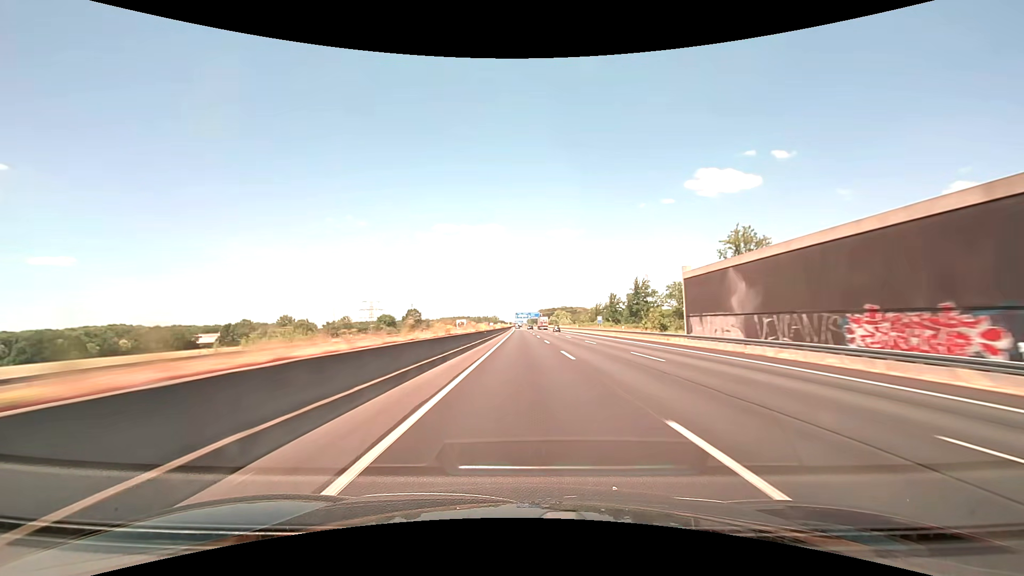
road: motorway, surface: asphalt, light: Day
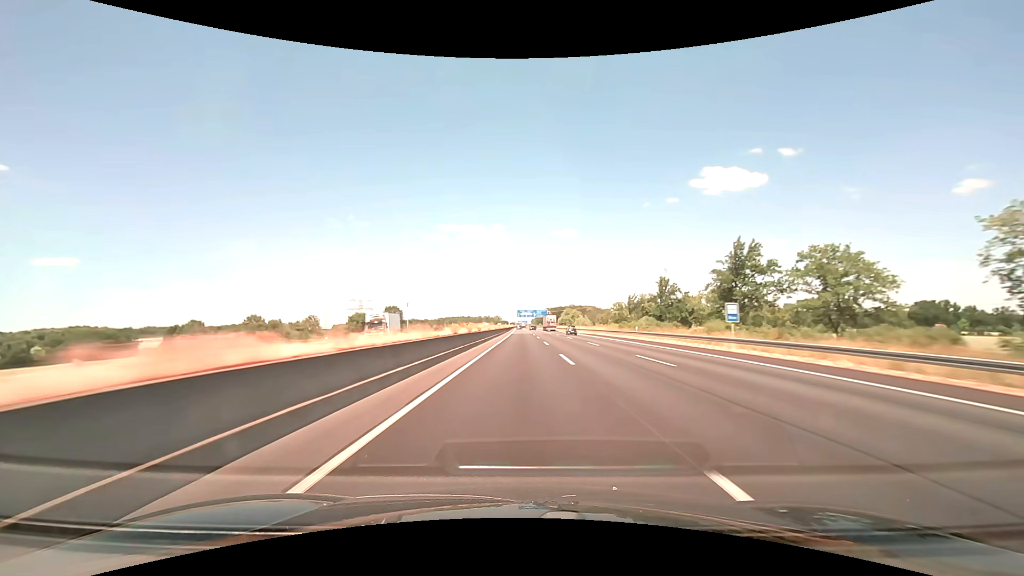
(-0.1, +57.1) m; 0°
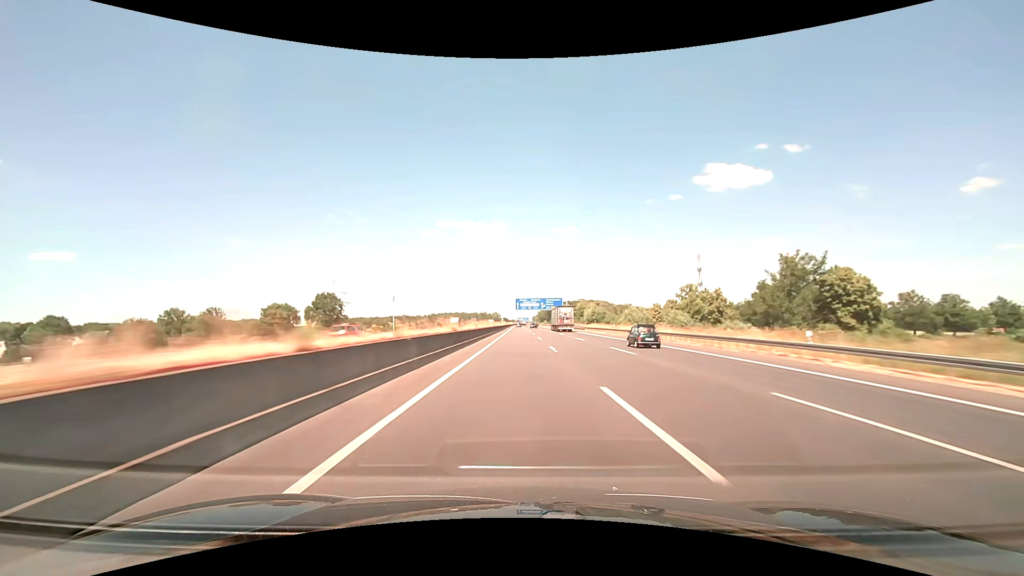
(-0.6, +85.6) m; 0°
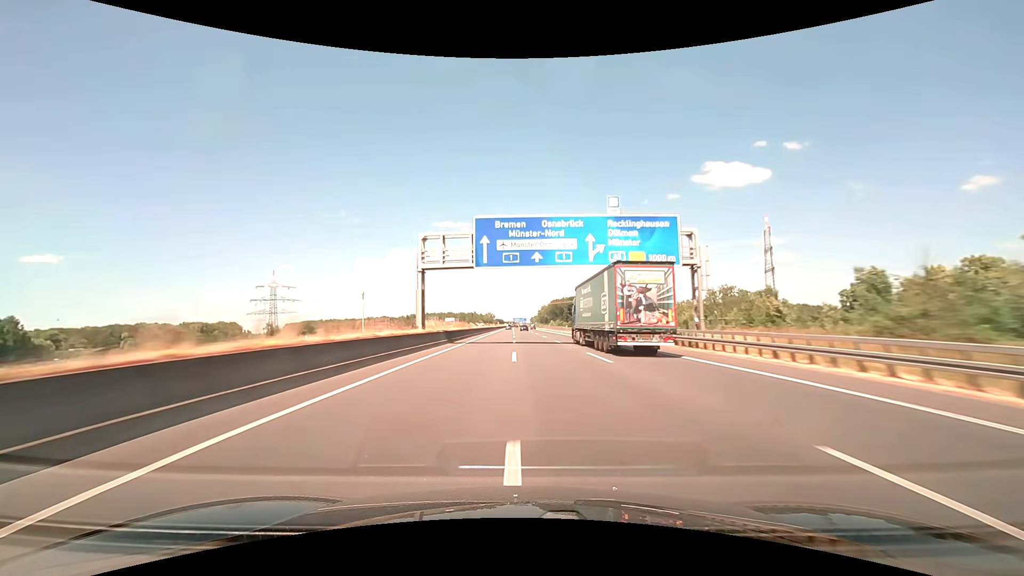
(+0.9, +114.2) m; +1°
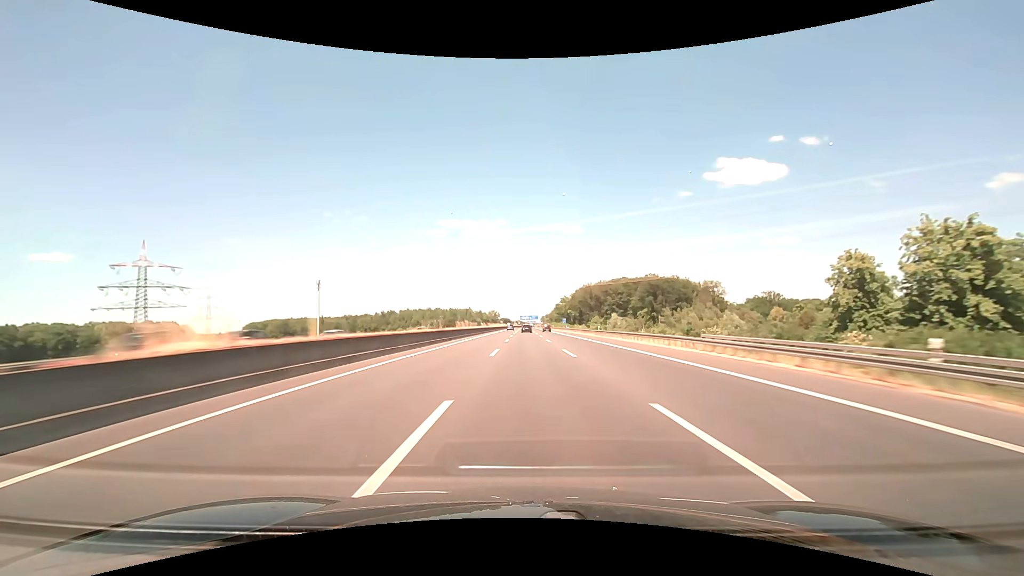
(-2.1, +142.8) m; -1°
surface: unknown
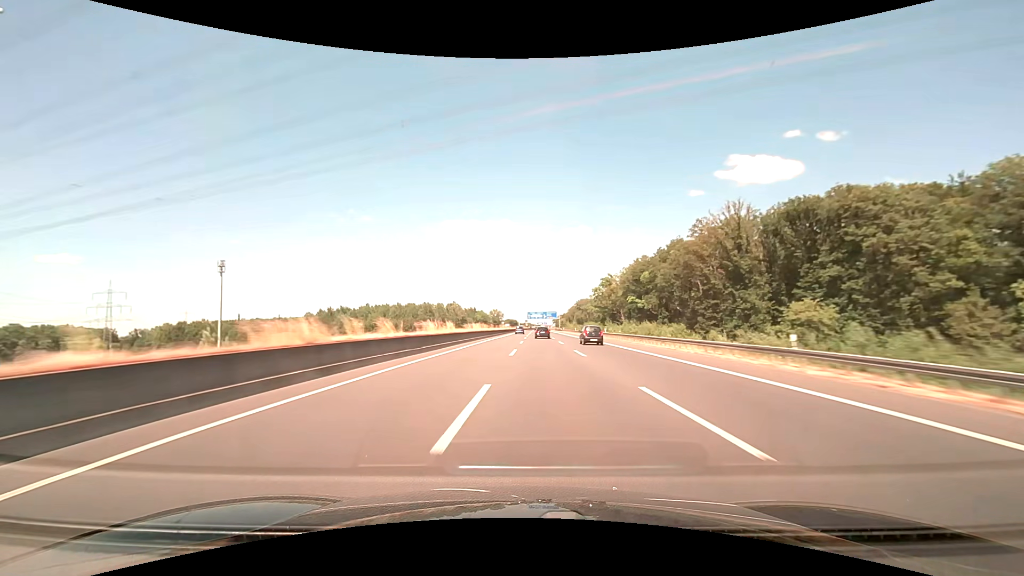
(-0.3, +142.9) m; -1°
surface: asphalt
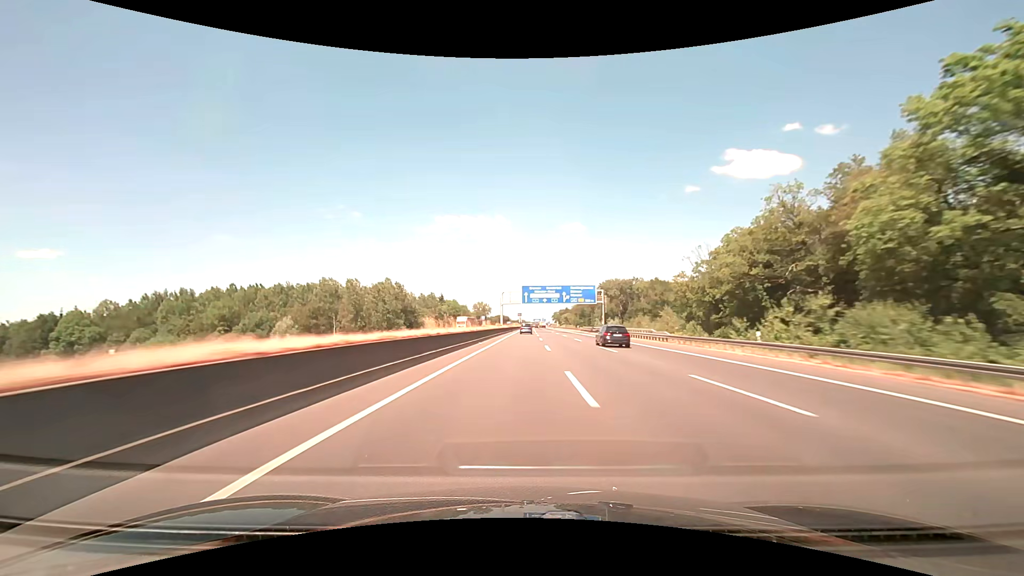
(+0.4, +142.9) m; +1°
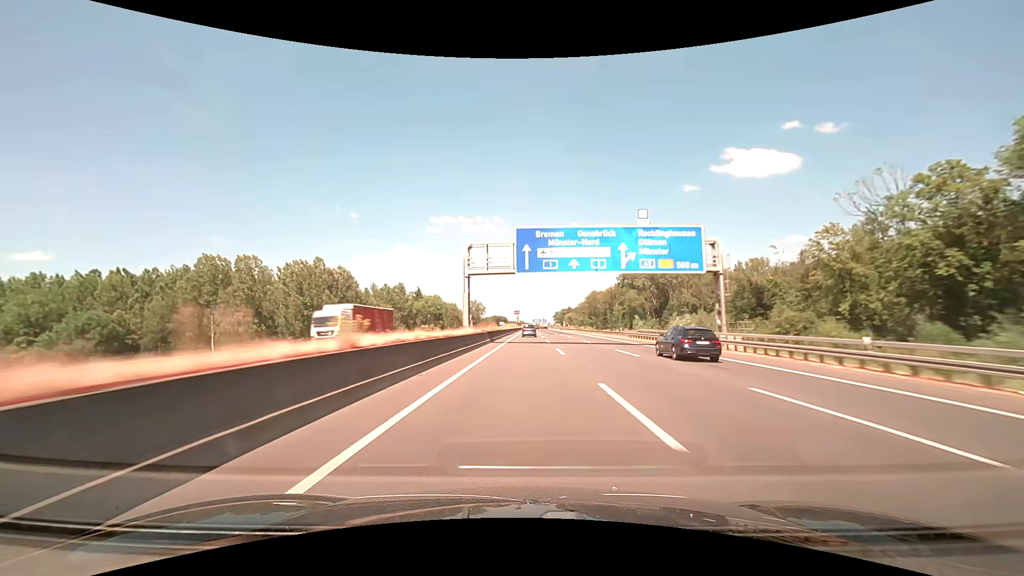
(+0.1, +57.2) m; 0°
(0, +10) (0, +20) (0, +30) (0, +40) (0, +50) (0, +60) (0, +70) (0, +80) (0, +90) (0, +100) m
